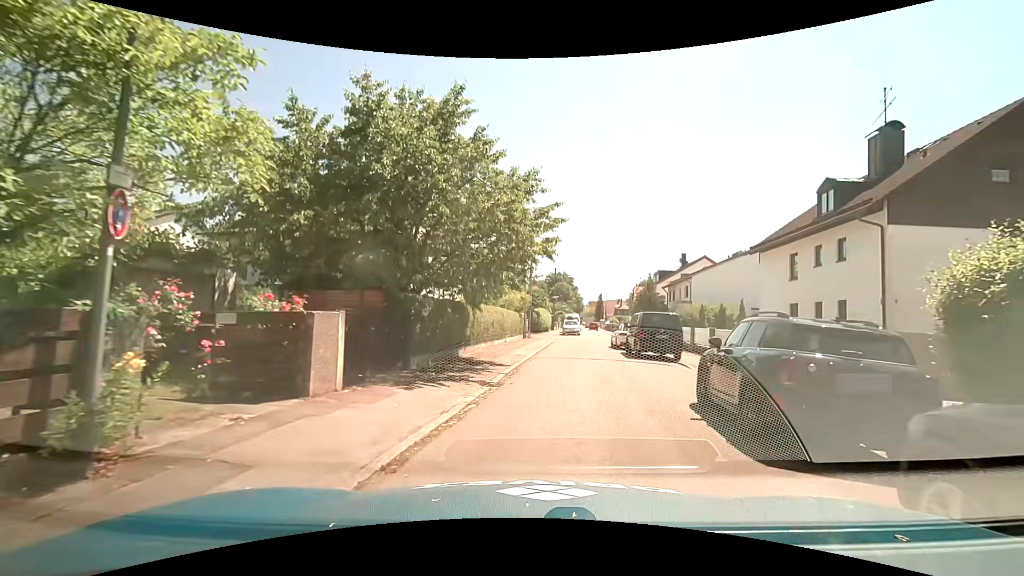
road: residential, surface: asphalt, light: Day
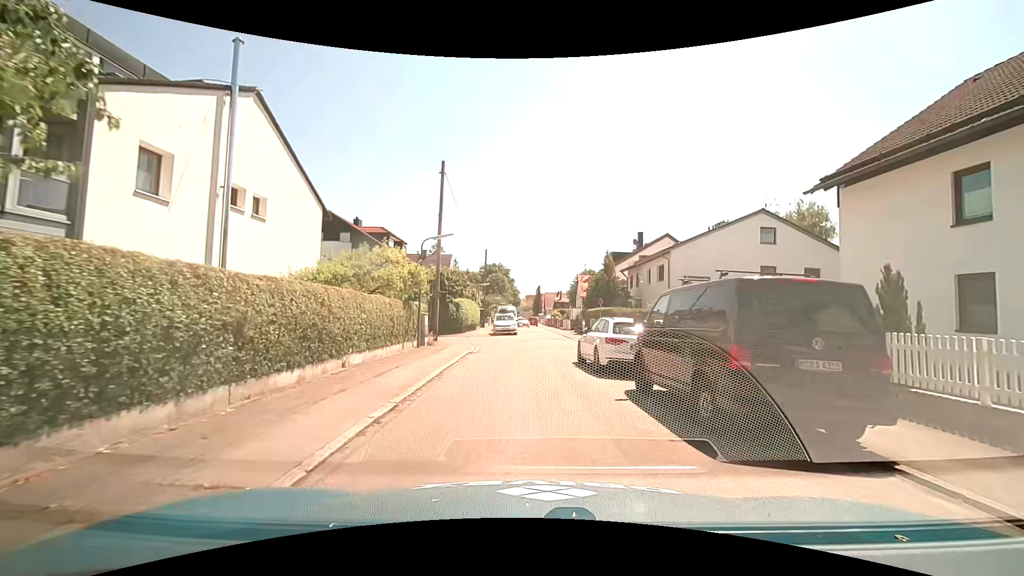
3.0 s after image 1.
(+1.5, +15.6) m; +8°
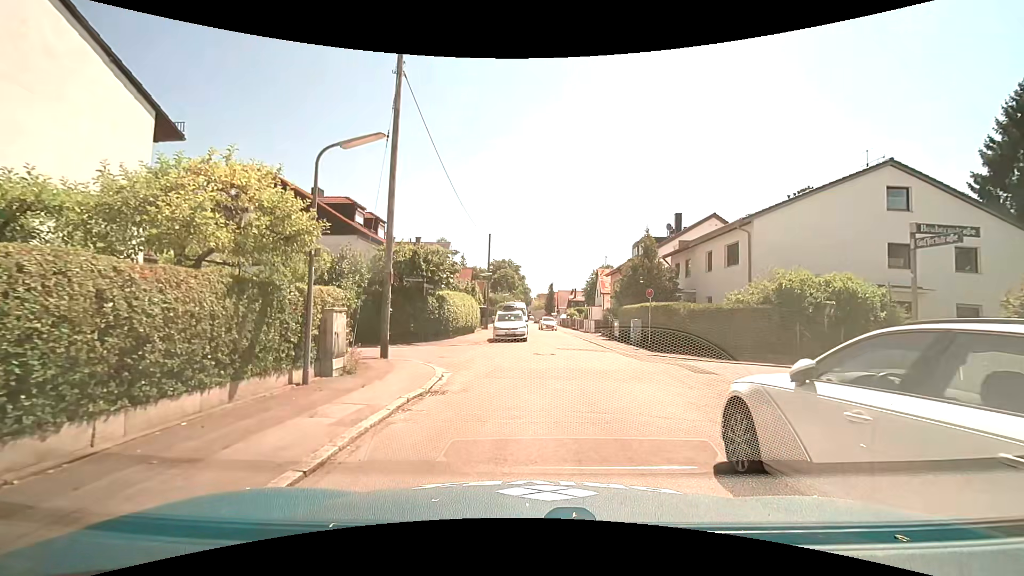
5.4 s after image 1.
(-0.1, +10.9) m; -1°
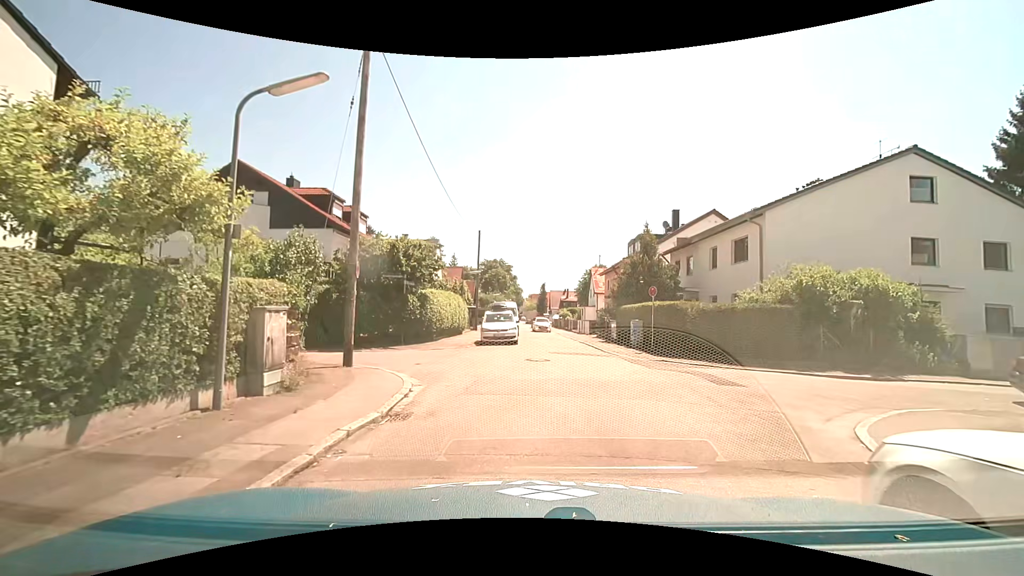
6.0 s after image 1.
(0.0, +2.2) m; 0°
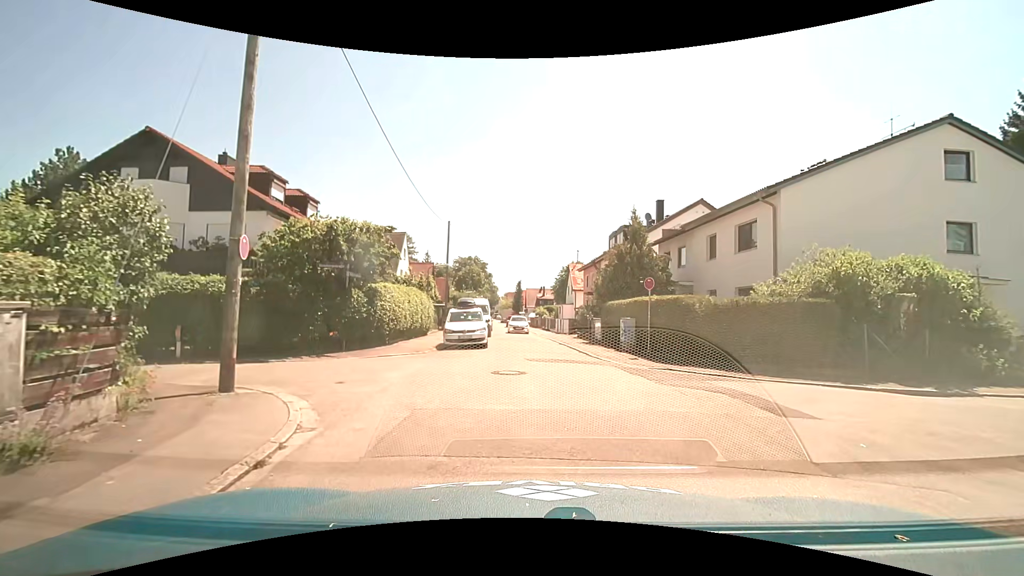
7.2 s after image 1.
(+0.1, +3.8) m; +3°
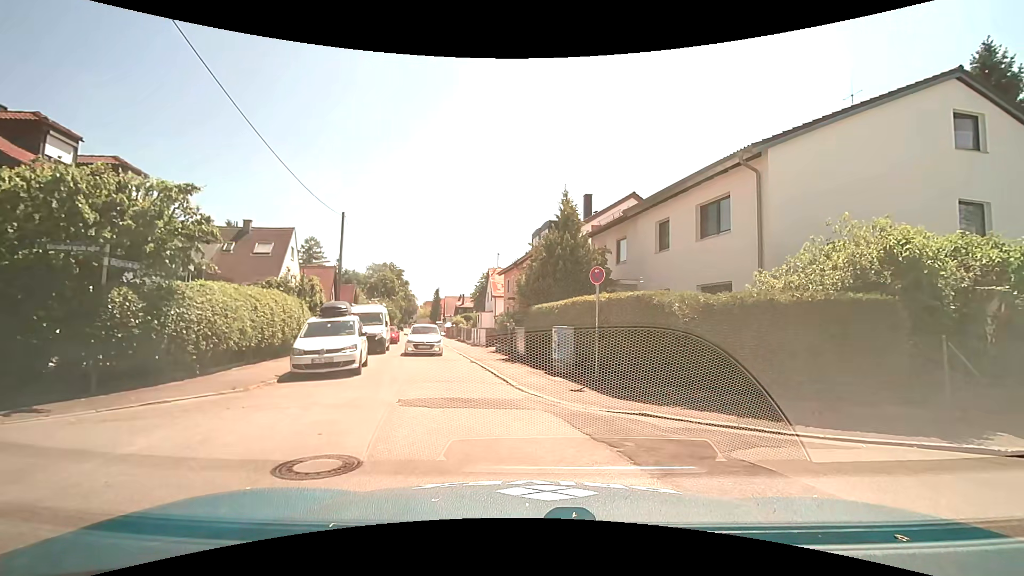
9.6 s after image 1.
(+0.4, +6.3) m; +9°
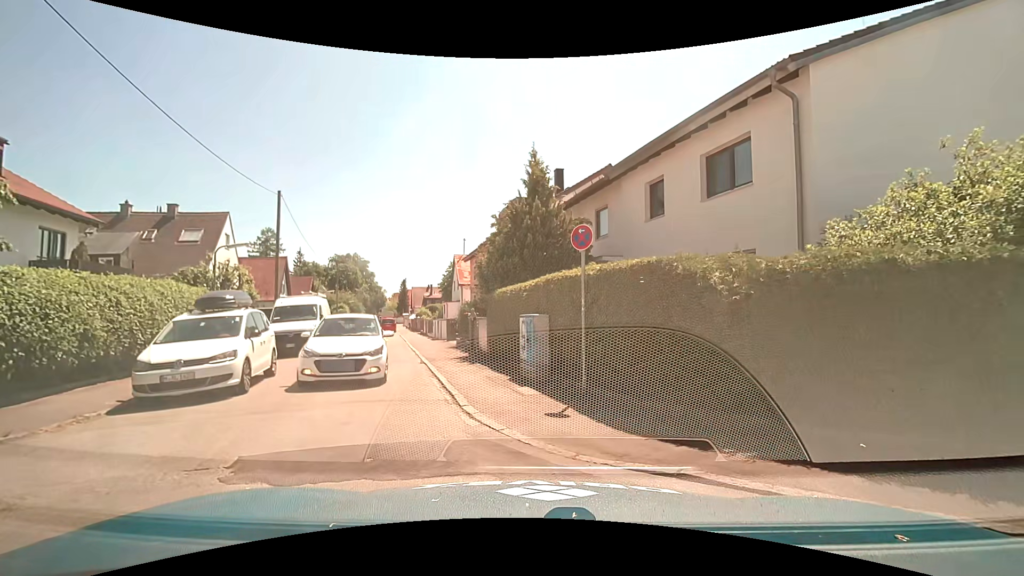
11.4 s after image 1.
(+0.2, +3.9) m; +2°
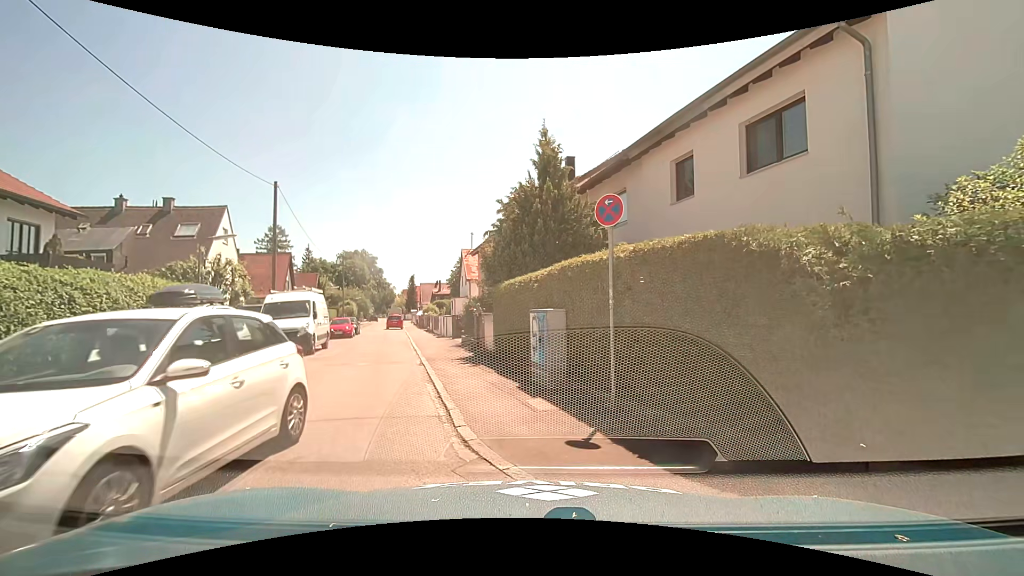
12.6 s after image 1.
(0.0, +1.7) m; 0°
